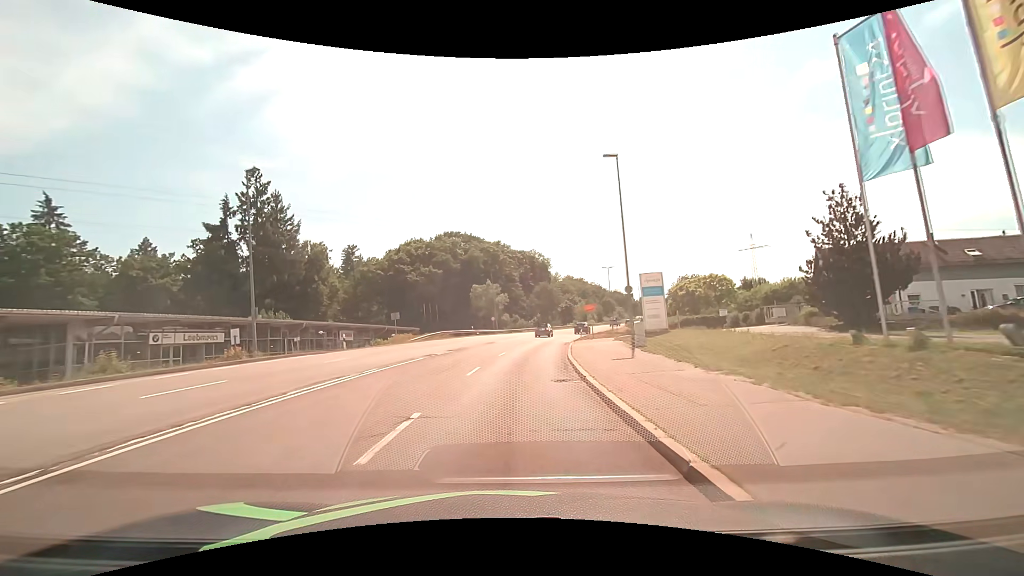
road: secondary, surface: asphalt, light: Day
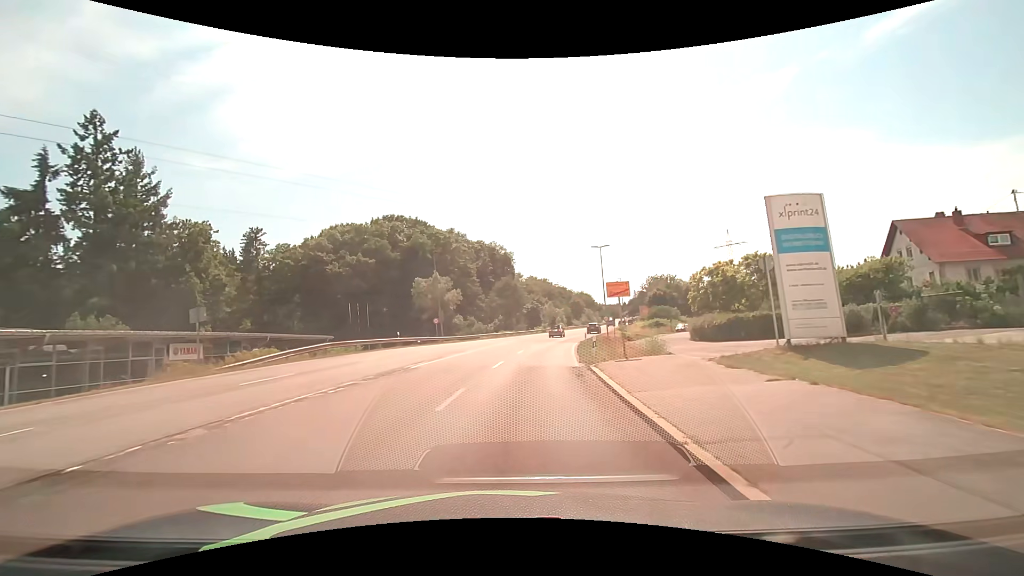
(+0.9, +22.8) m; +4°
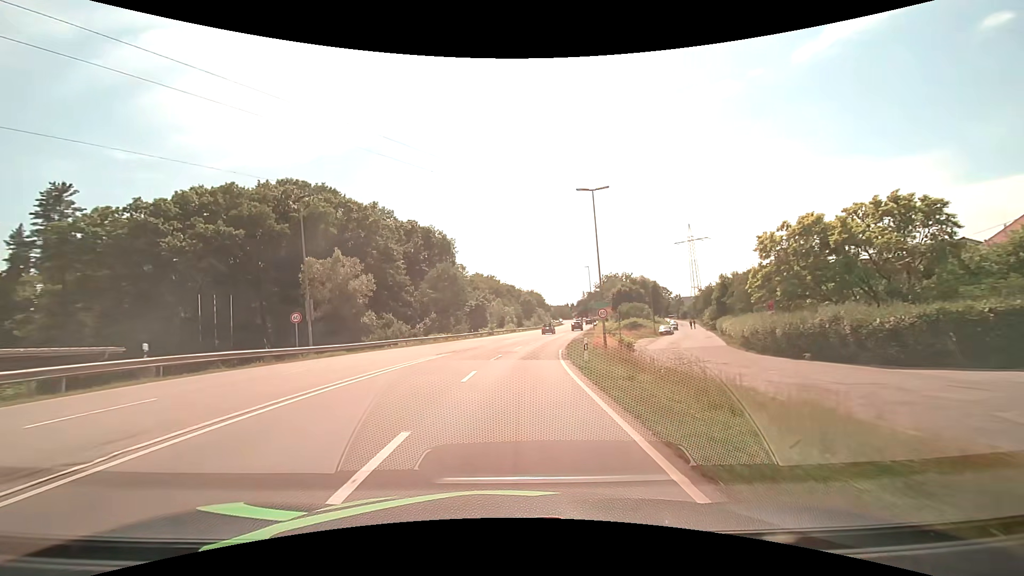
(+1.3, +22.7) m; +7°
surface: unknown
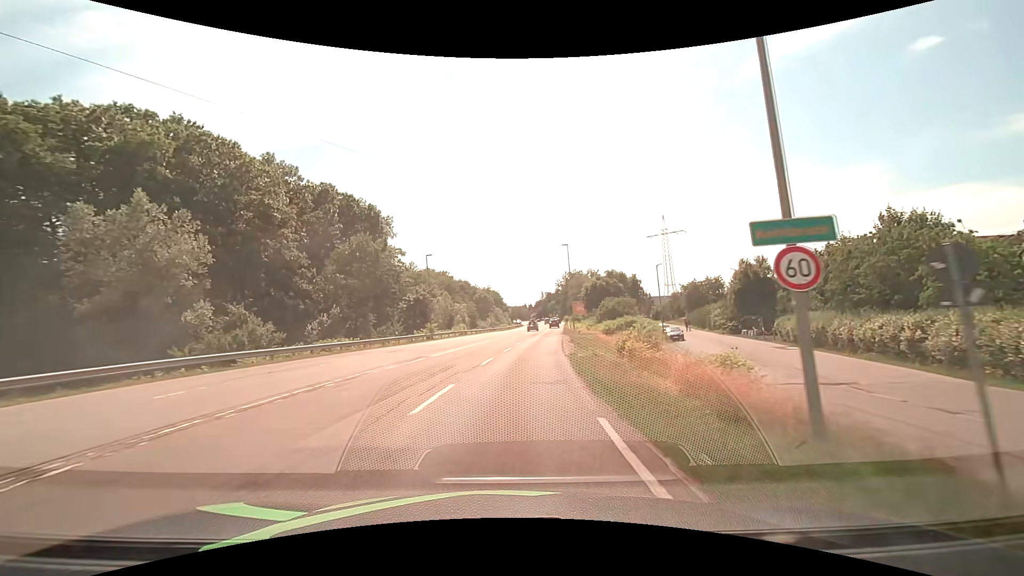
(+0.9, +22.9) m; +5°
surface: asphalt
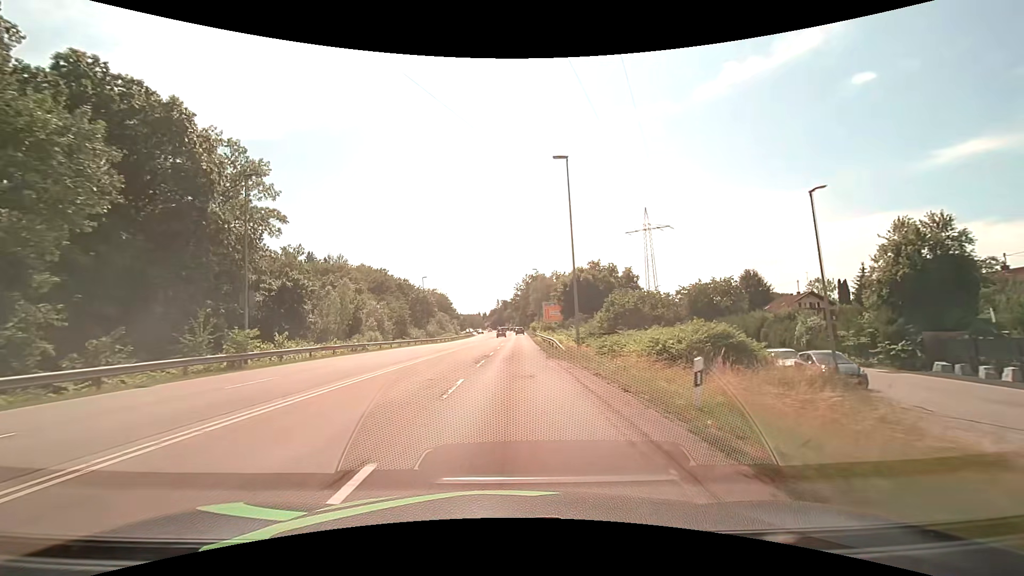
(+1.6, +32.6) m; +5°
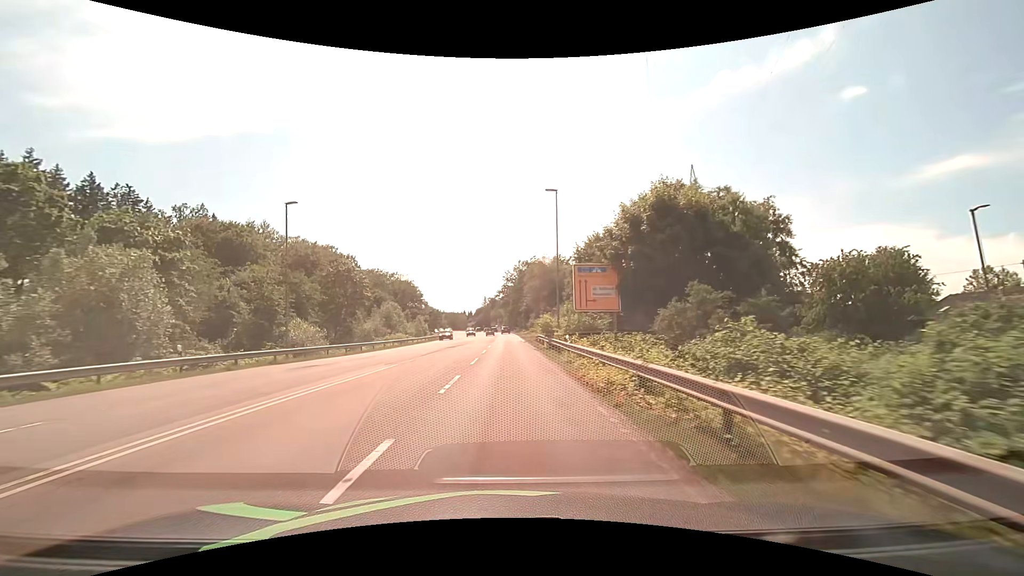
(+0.7, +43.8) m; +1°
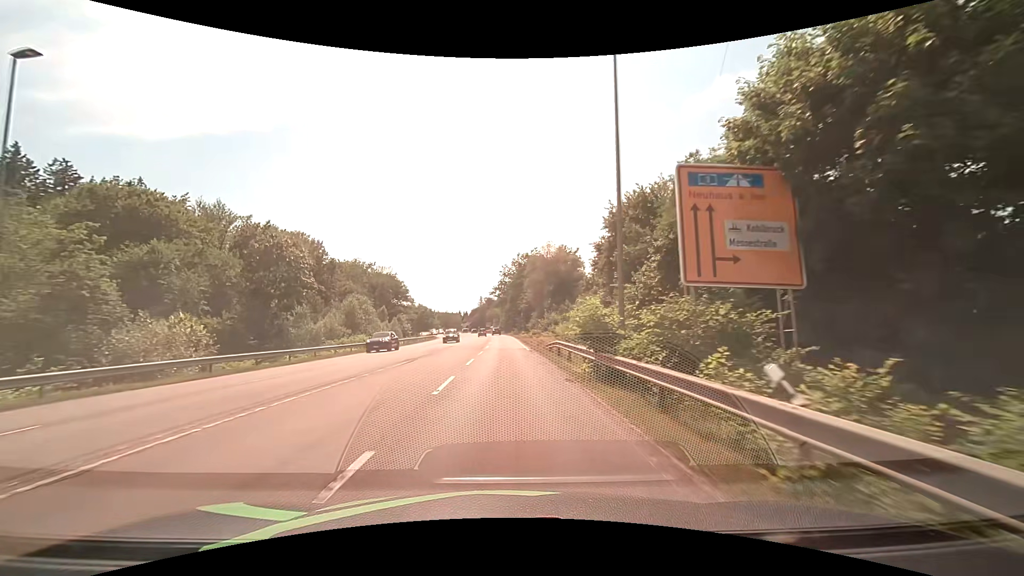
(+0.1, +17.9) m; 0°
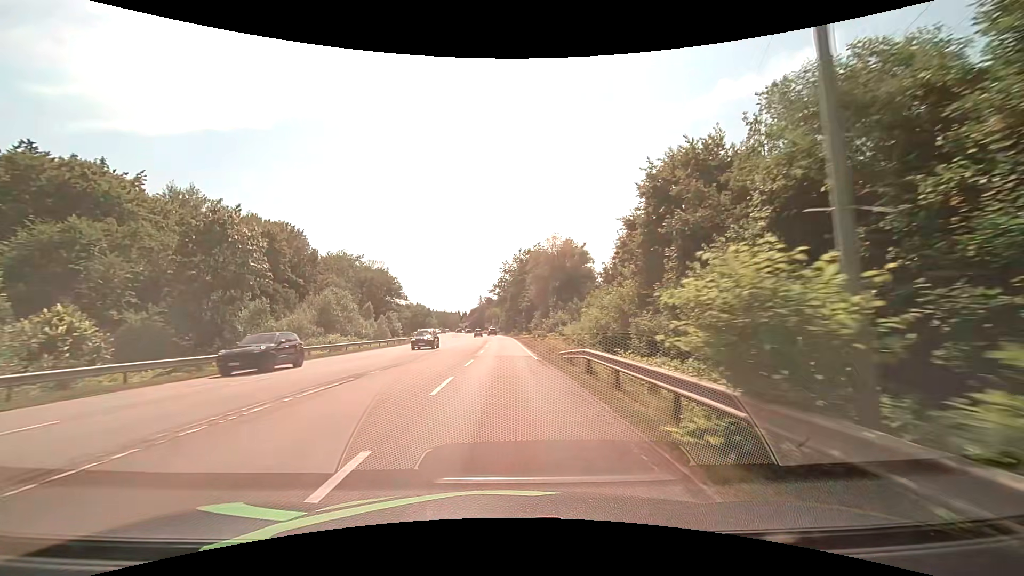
(0.0, +9.0) m; 0°
(0, +10) (0, +20) (0, +30) (0, +40) (0, +50) (0, +60) (-1, +70) (-1, +80) (-2, +90) (-3, +100) m
